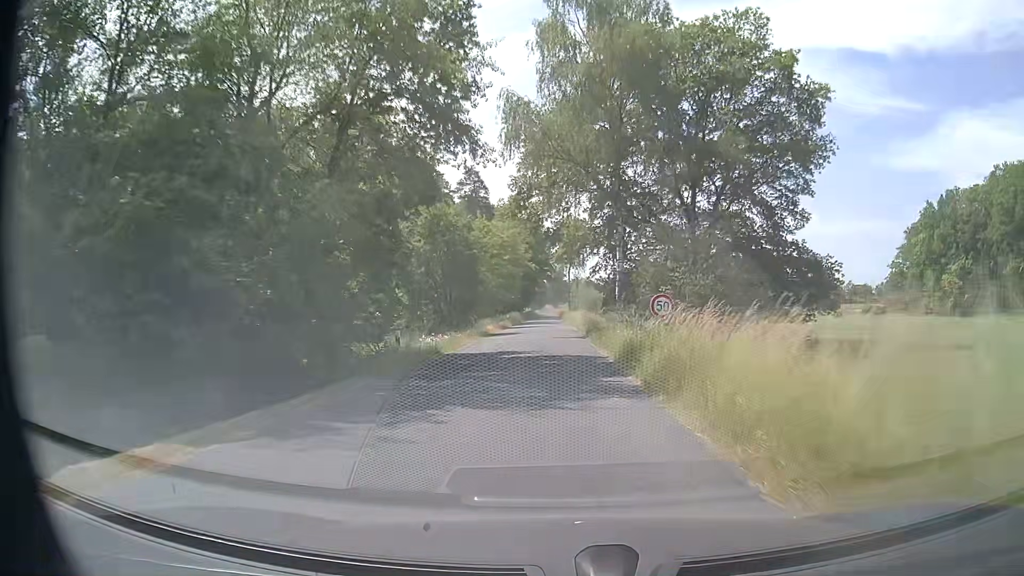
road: secondary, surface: asphalt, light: Day
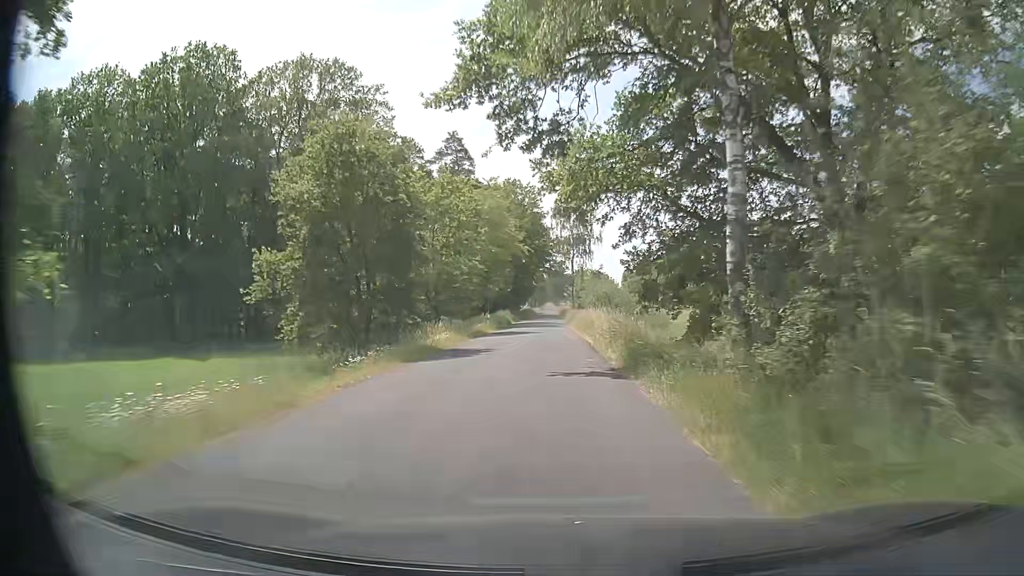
(0.0, +19.3) m; +1°
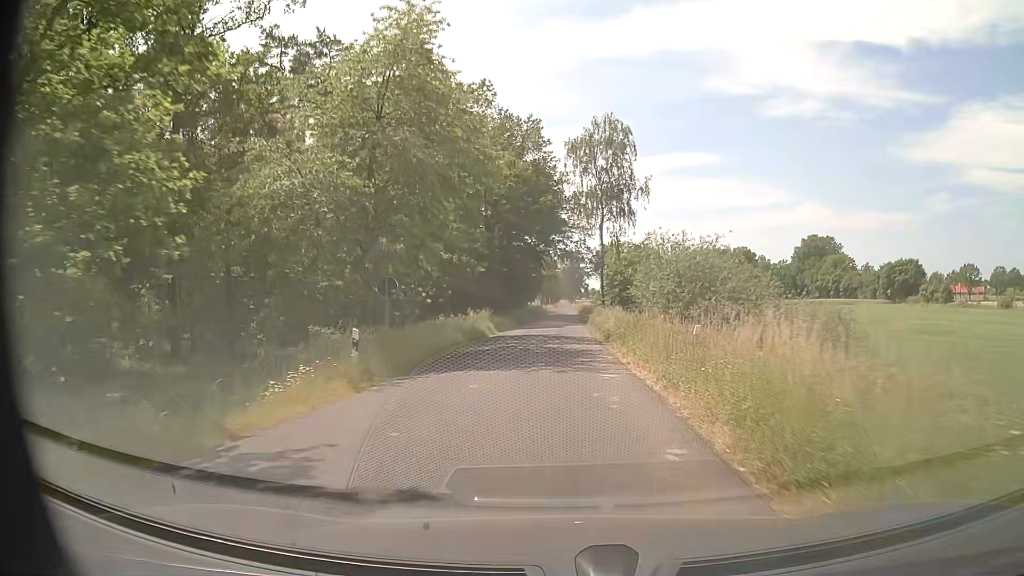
(-0.7, +34.2) m; -2°
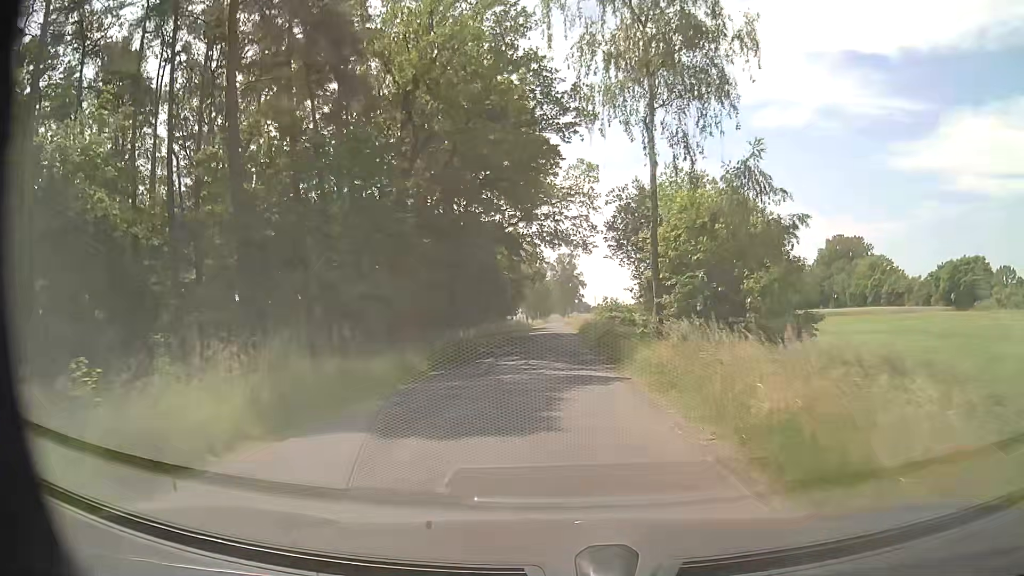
(+0.1, +32.3) m; 0°
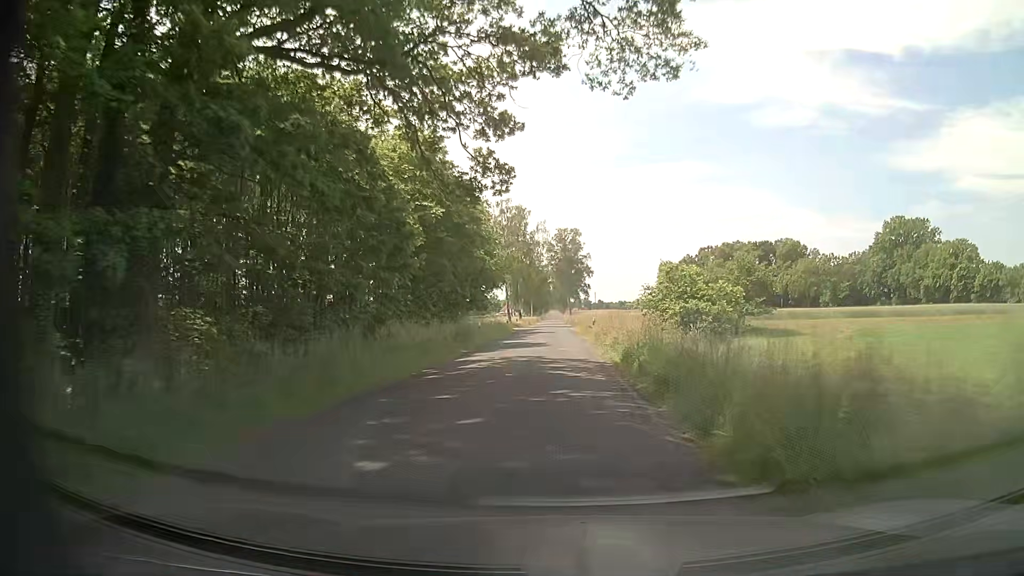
(+0.2, +41.5) m; 0°
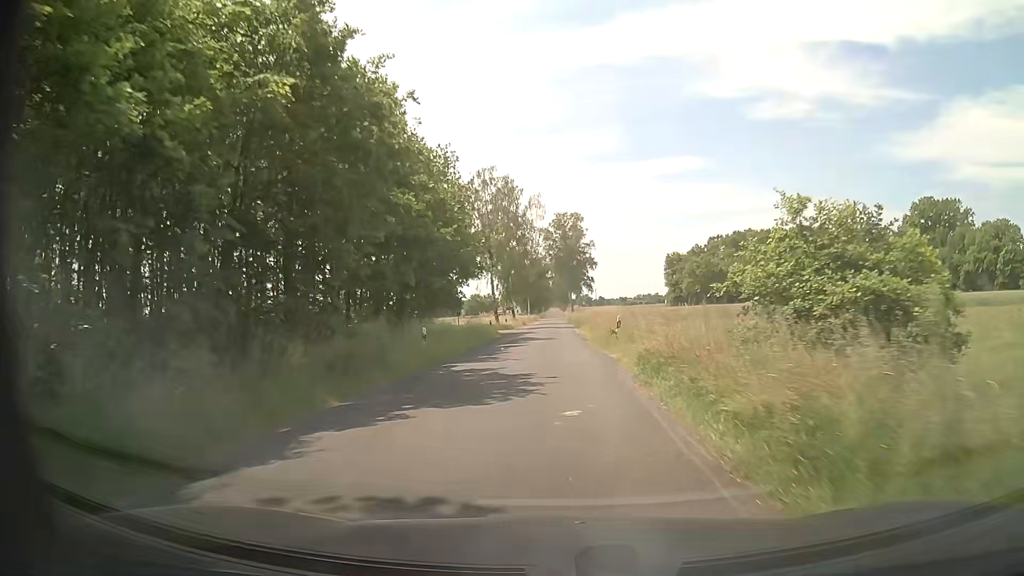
(-0.1, +16.7) m; 0°
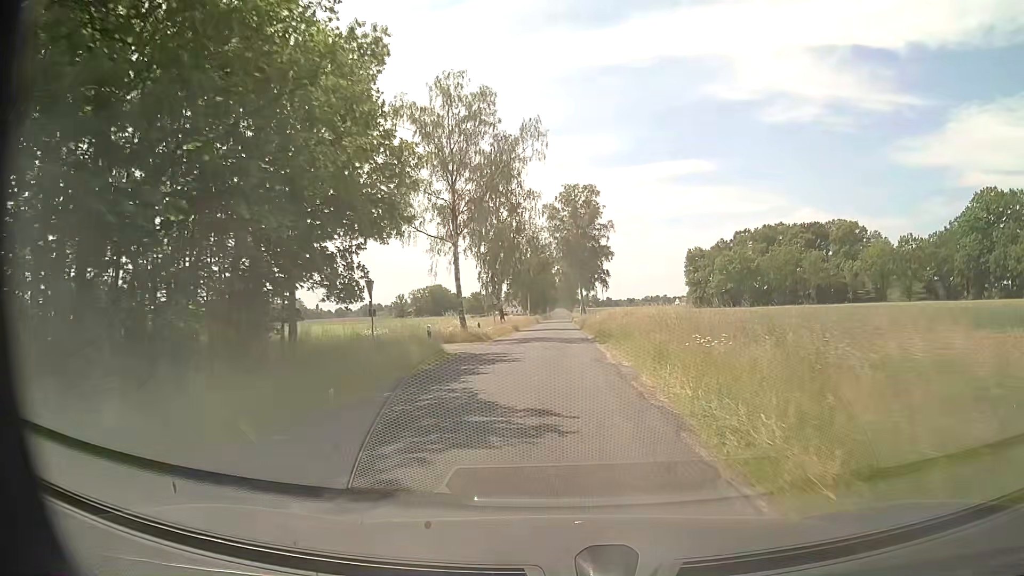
(-0.3, +25.1) m; -1°
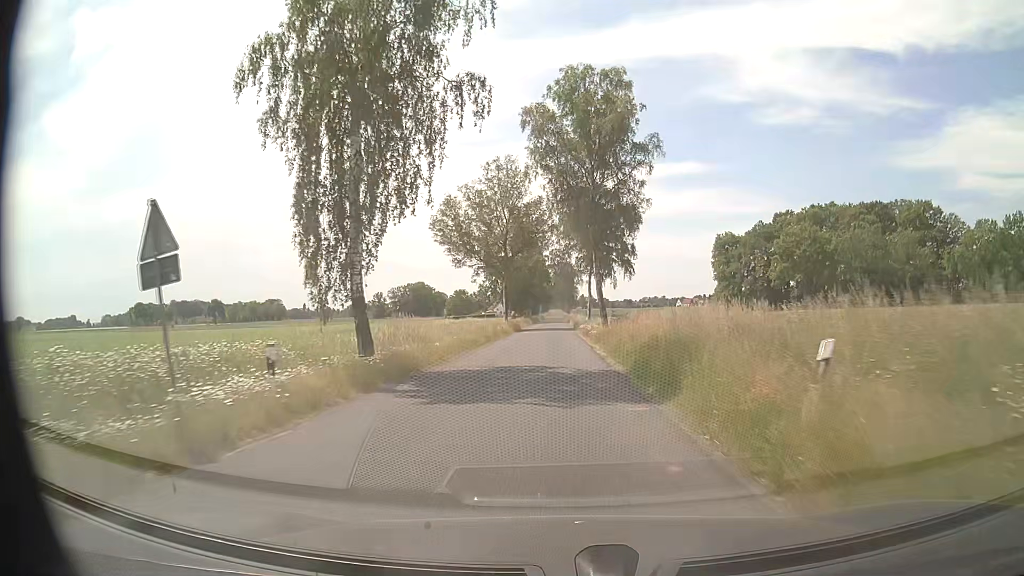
(0.0, +41.8) m; 0°
(0, +10) (0, +20) (0, +30) (0, +40) (0, +50) (0, +60) (0, +70) (0, +80) (0, +90) (0, +100) m
